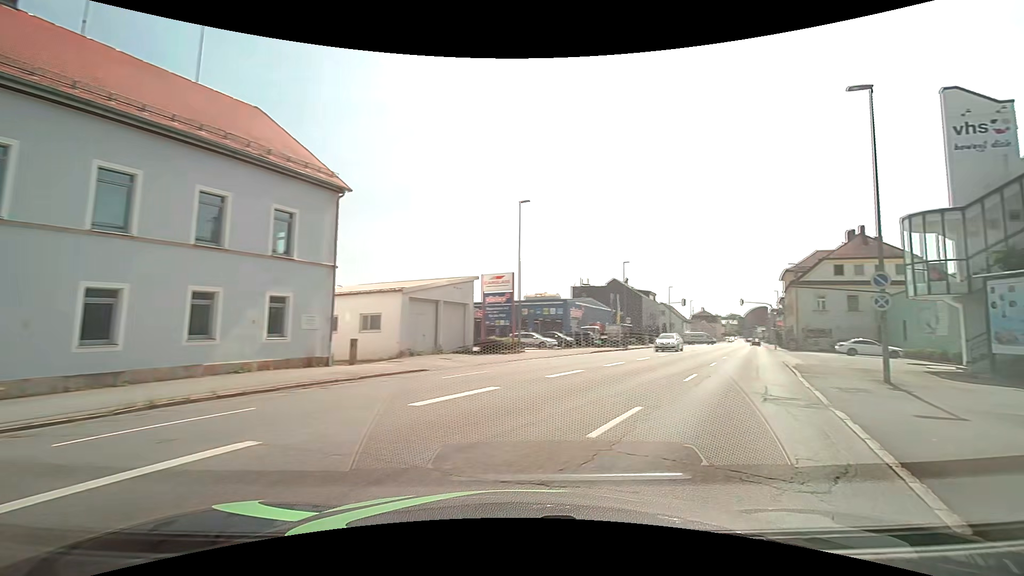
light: Day
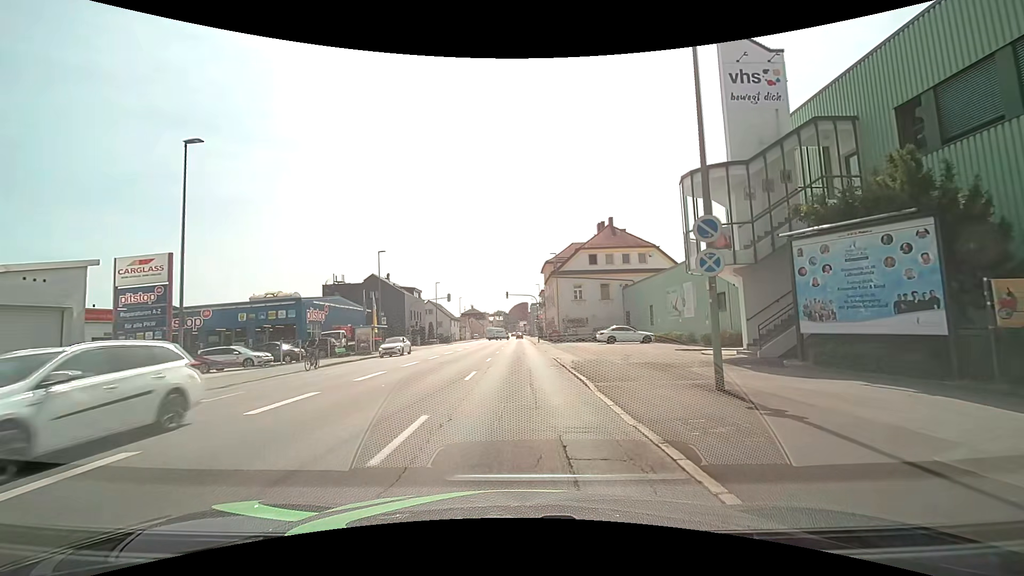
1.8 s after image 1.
(+3.2, +9.6) m; +26°
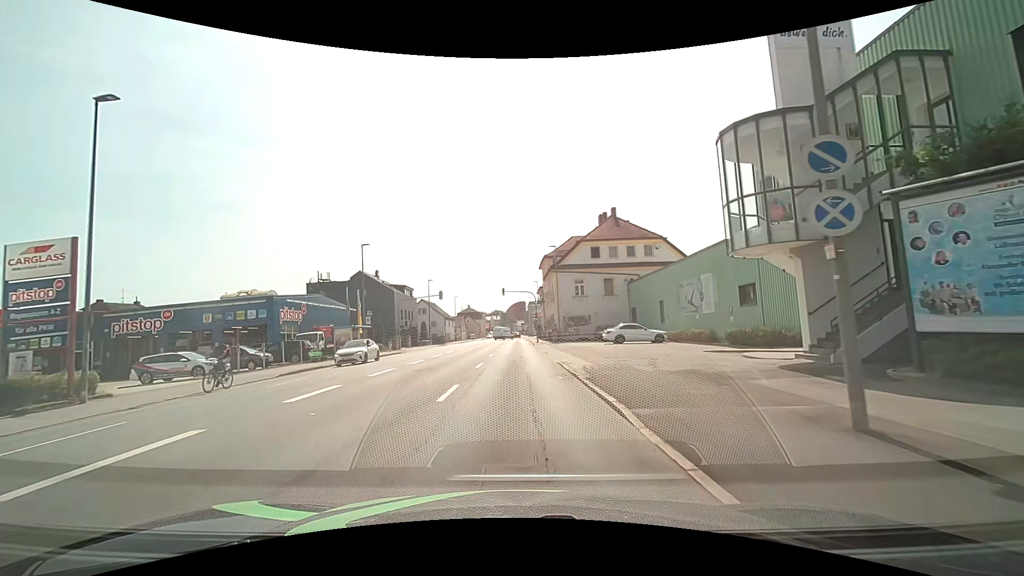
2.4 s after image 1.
(-0.1, +4.5) m; -1°
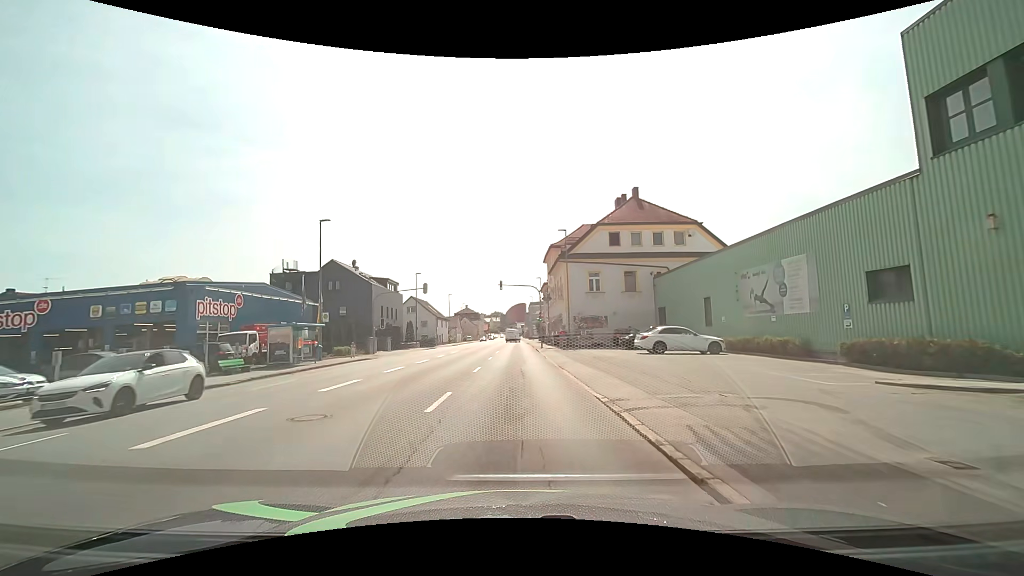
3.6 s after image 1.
(-0.1, +10.5) m; 0°
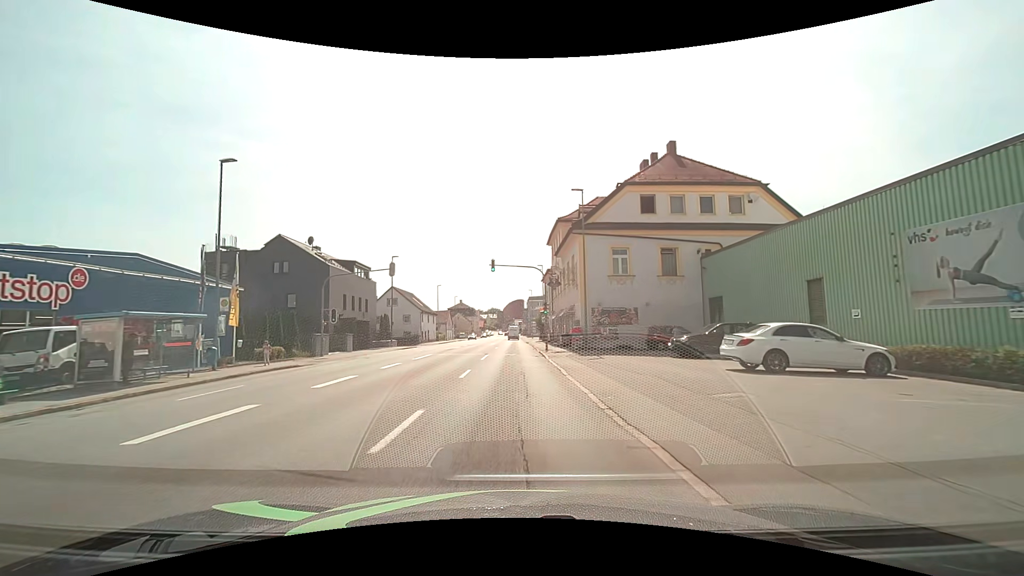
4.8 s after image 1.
(+0.1, +12.3) m; +1°
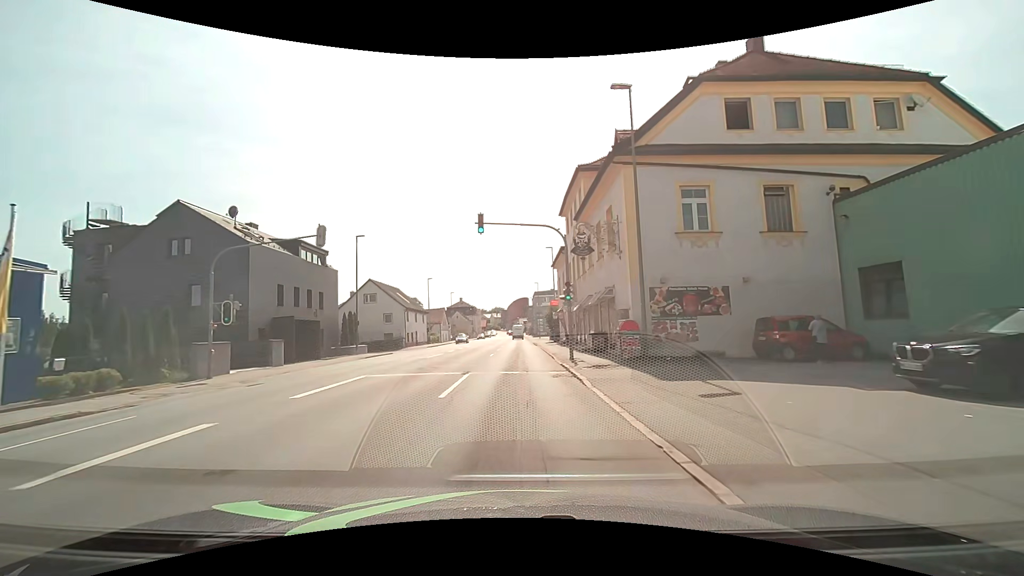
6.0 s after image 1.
(0.0, +13.7) m; 0°
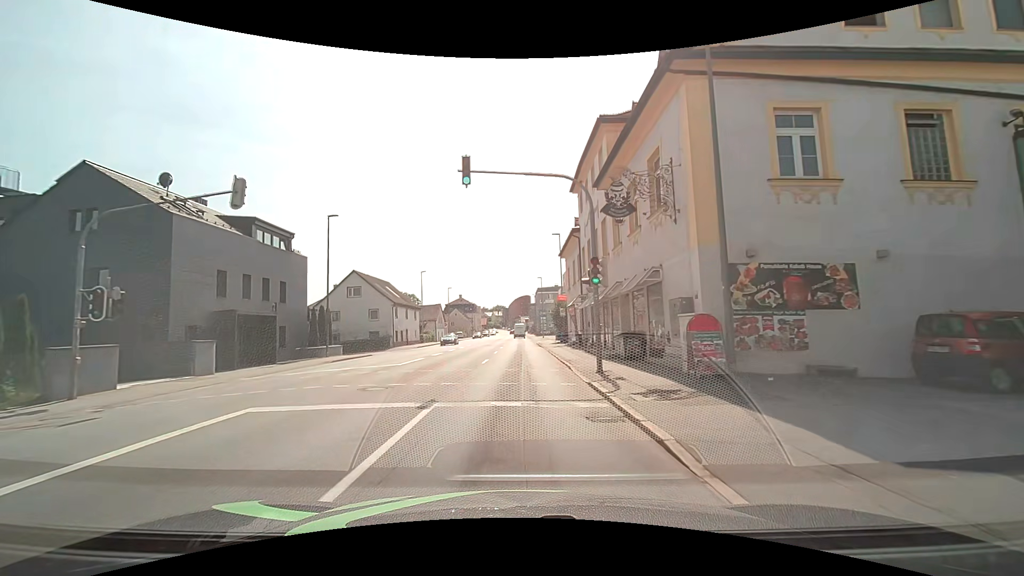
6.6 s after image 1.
(0.0, +7.0) m; 0°
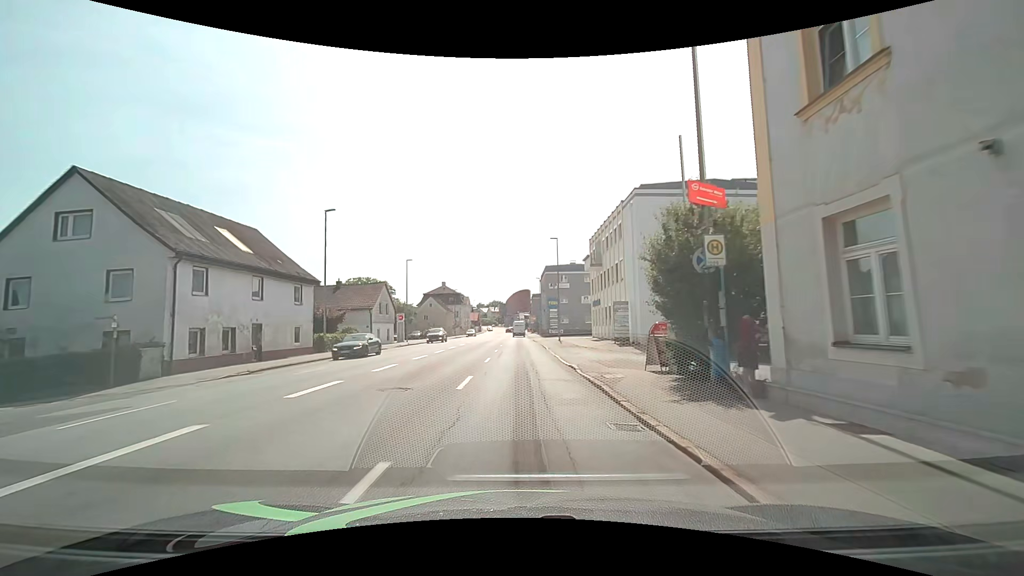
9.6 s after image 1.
(-0.2, +35.8) m; -1°
(0, +10) (0, +20) (0, +30) (0, +40) (+1, +50) (+1, +60) (+1, +70) (+1, +80) (+1, +90) (+1, +100) m
